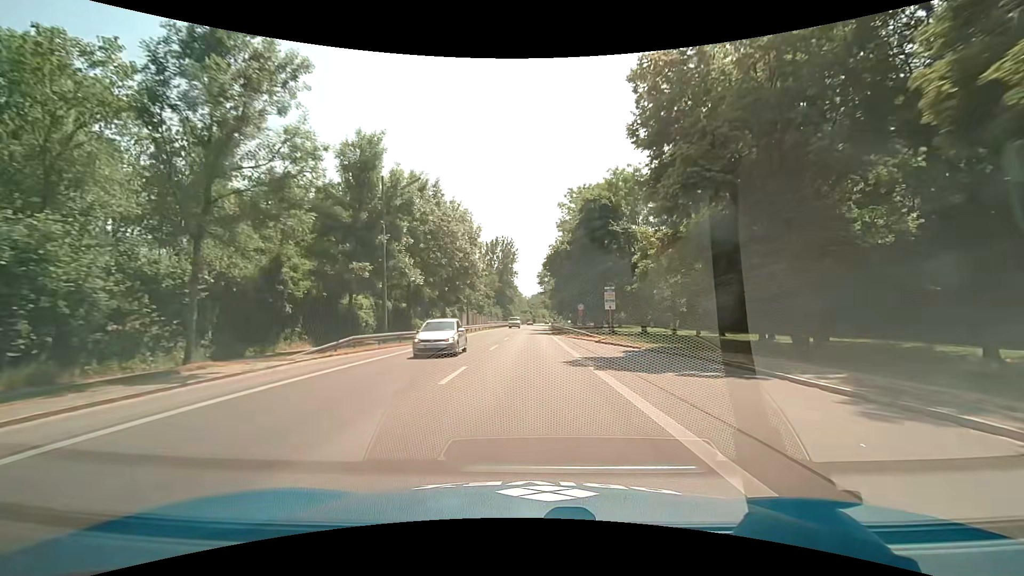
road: secondary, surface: asphalt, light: Day
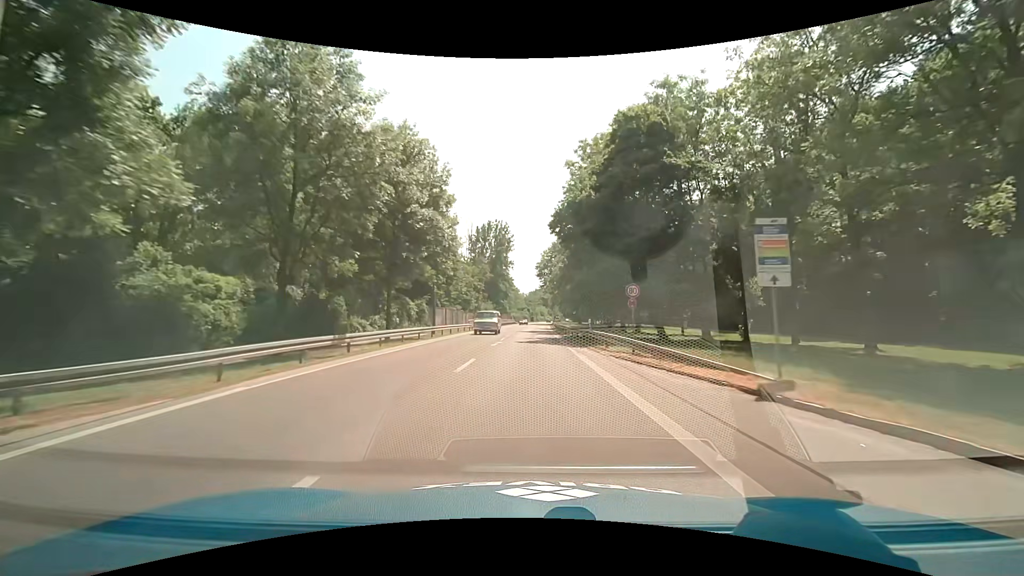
(-0.1, +21.9) m; -1°
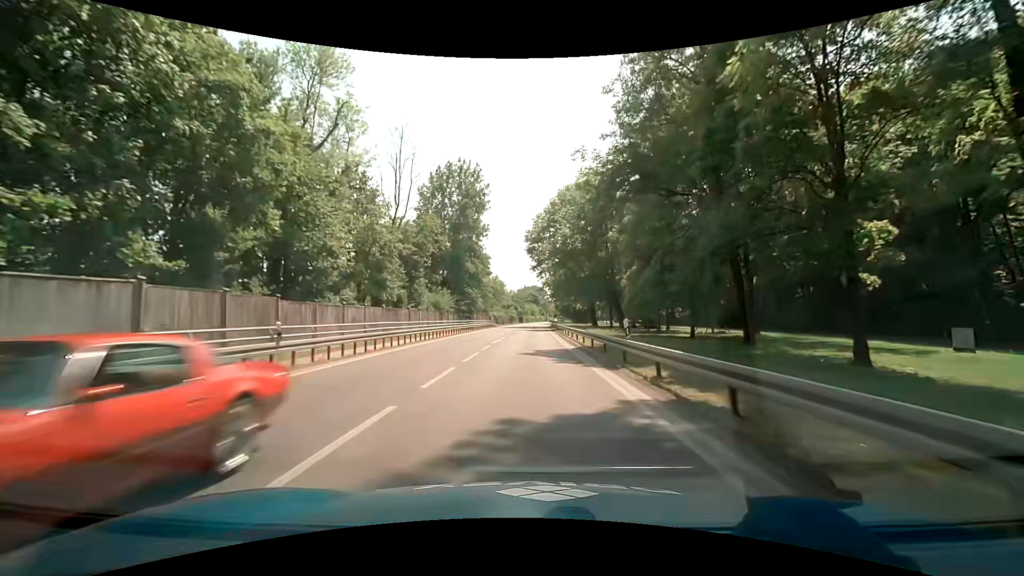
(+1.0, +50.4) m; +1°
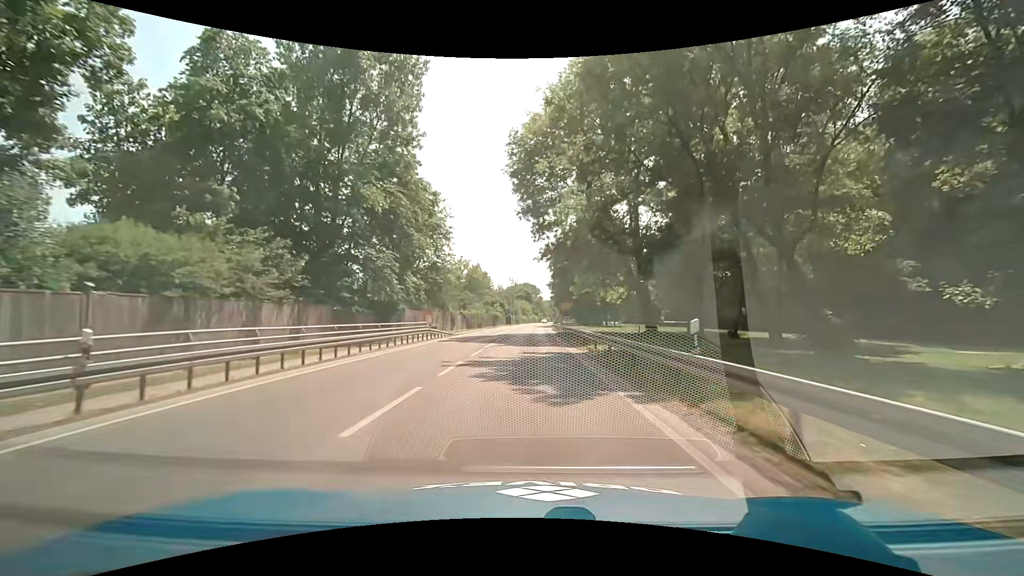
(+0.7, +45.7) m; +2°
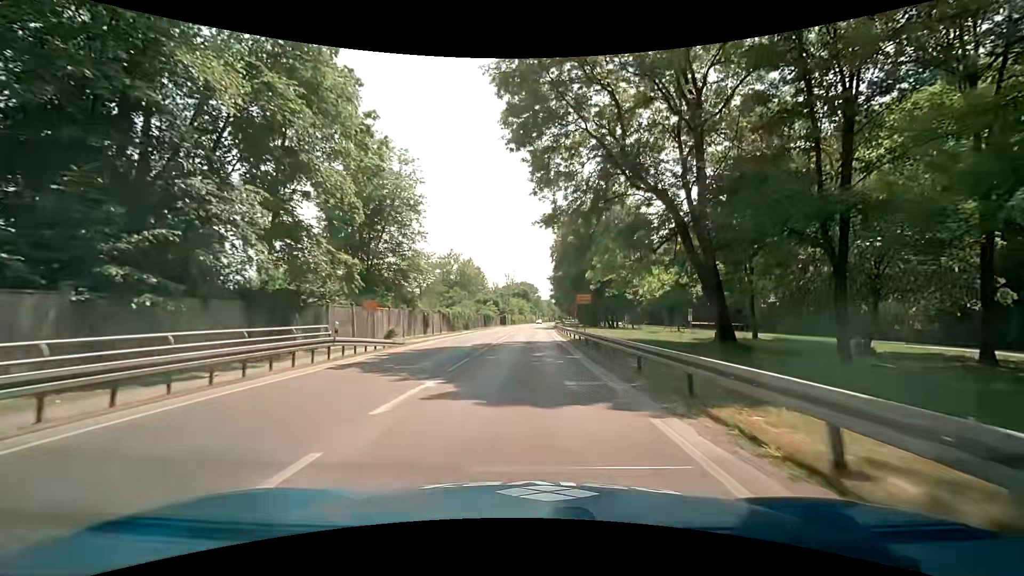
(0.0, +16.6) m; +1°
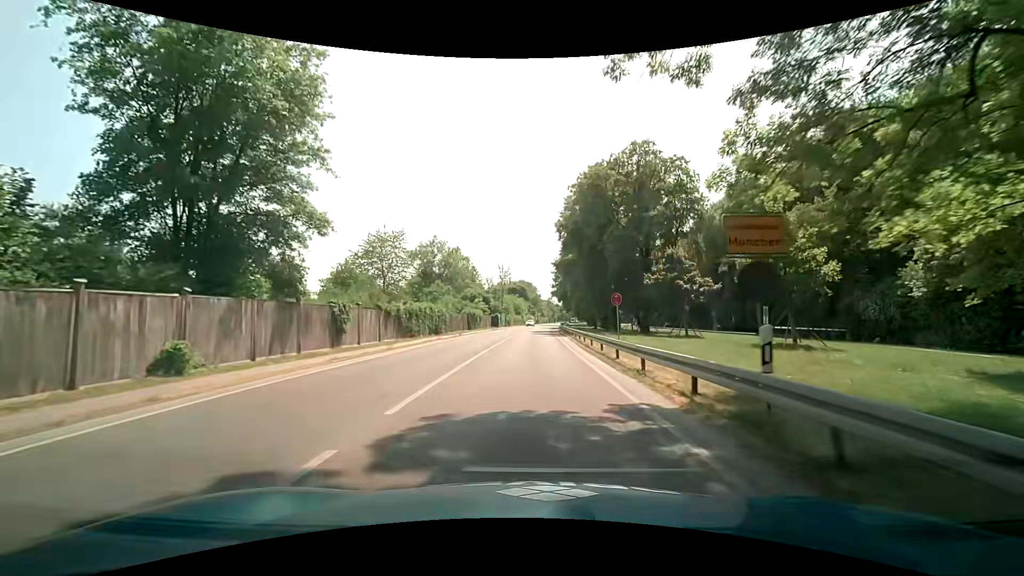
(-0.1, +23.9) m; +1°
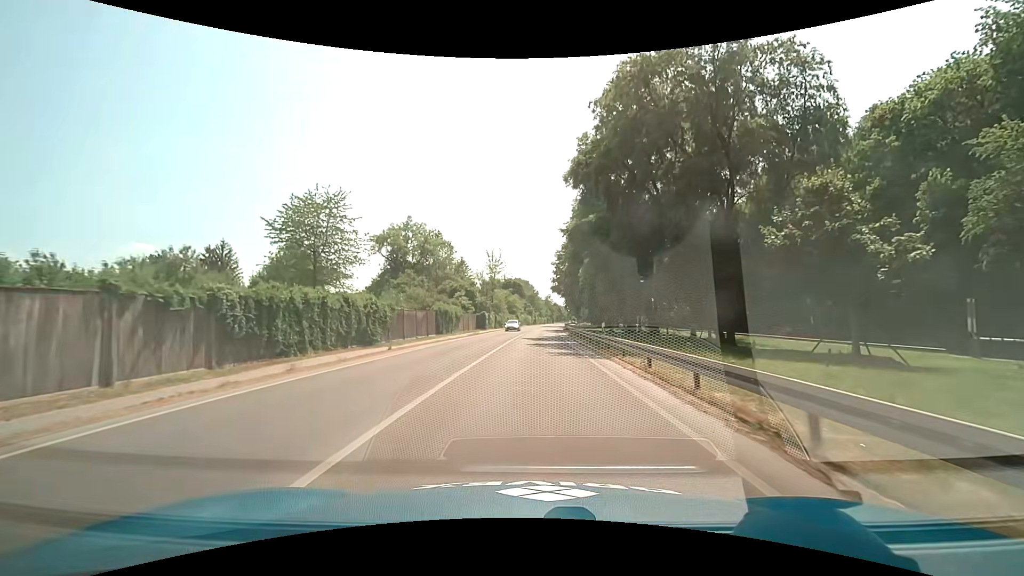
(-0.2, +23.3) m; 0°
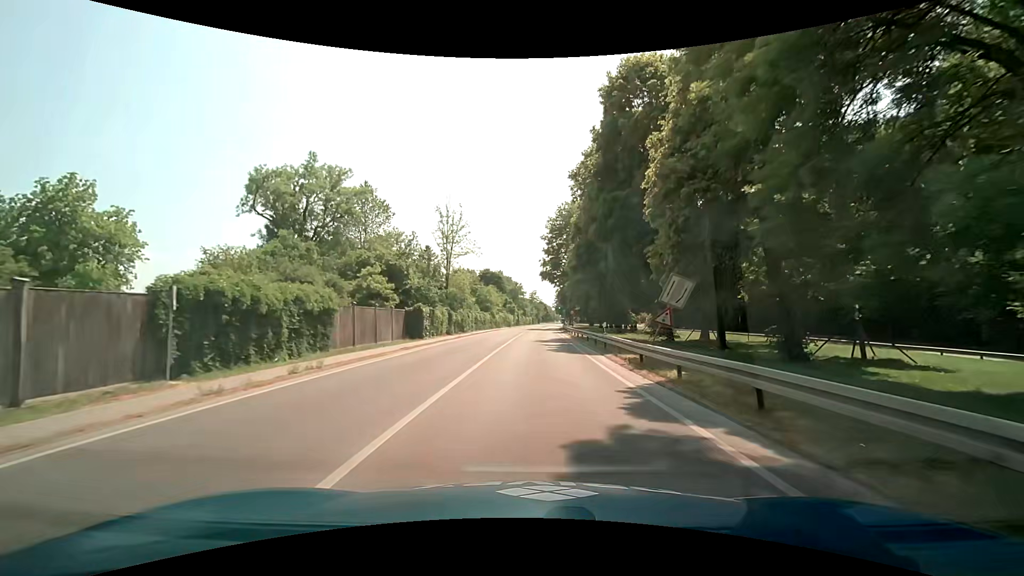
(+0.5, +38.3) m; +2°
(0, +10) (0, +20) (0, +30) (0, +40) (+1, +50) (+1, +60) (+1, +70) (+2, +80) (+3, +90) (+4, +100) m
